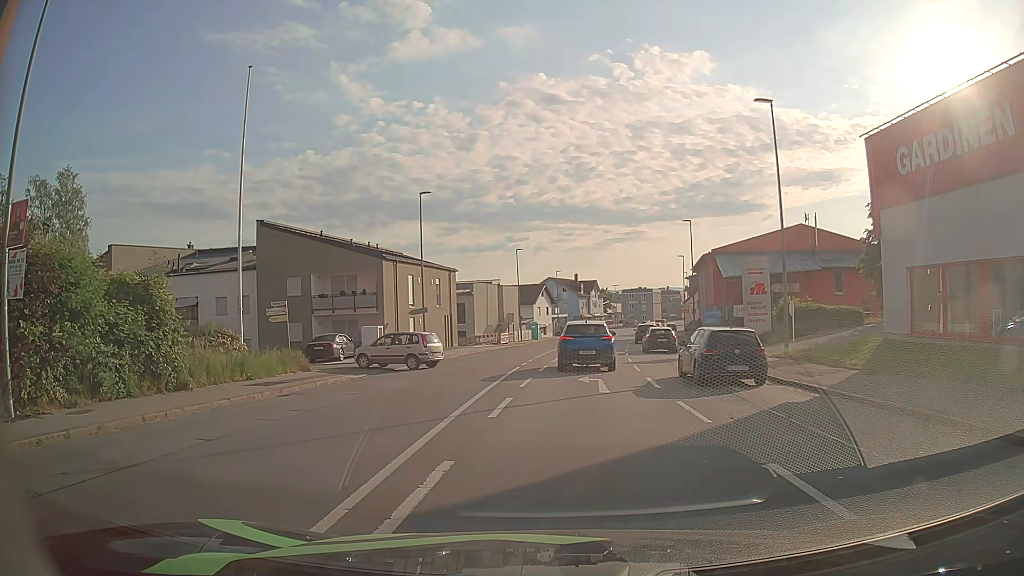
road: tertiary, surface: asphalt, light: Day
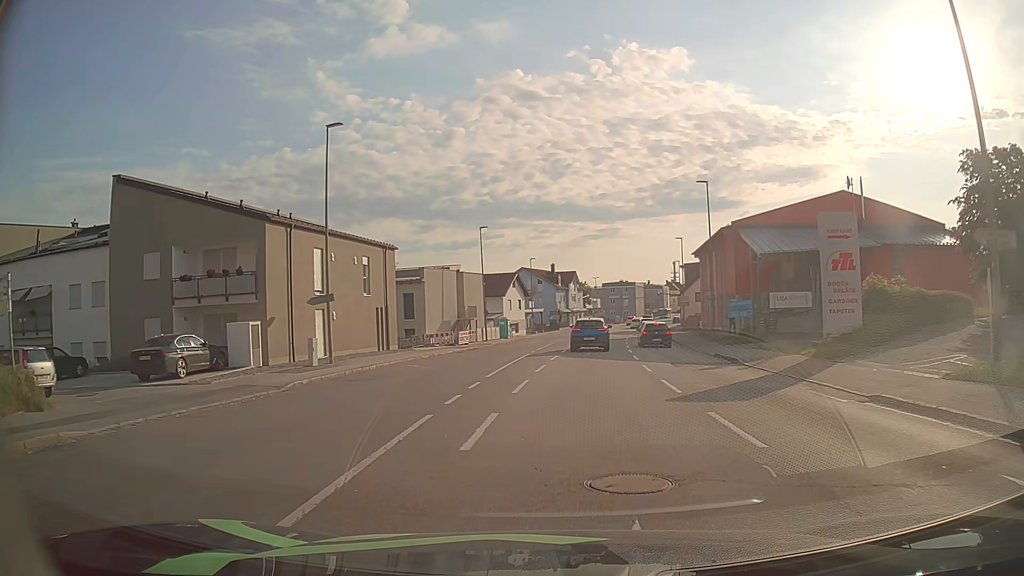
(0.0, +15.0) m; +1°
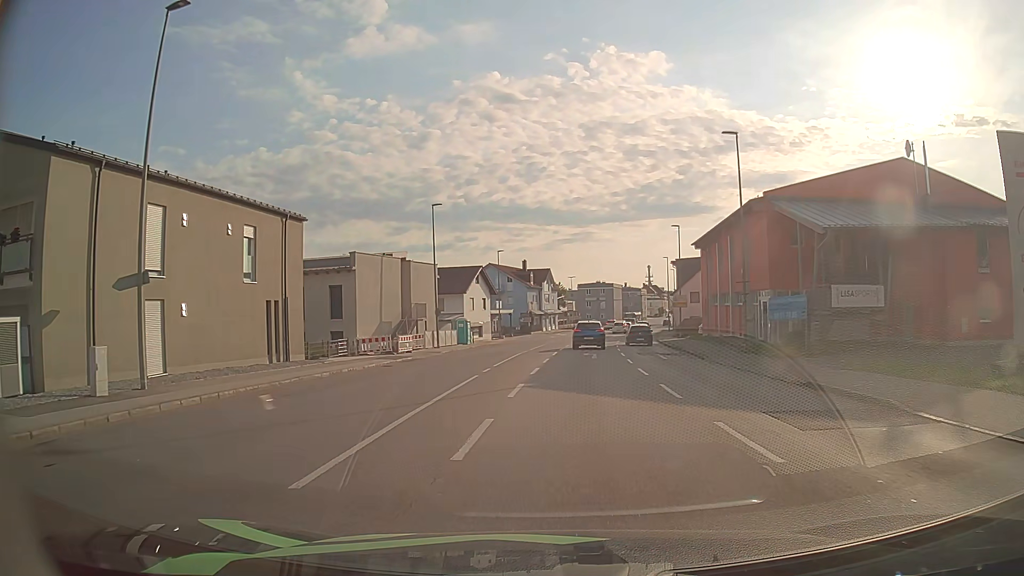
(+0.3, +12.7) m; +2°
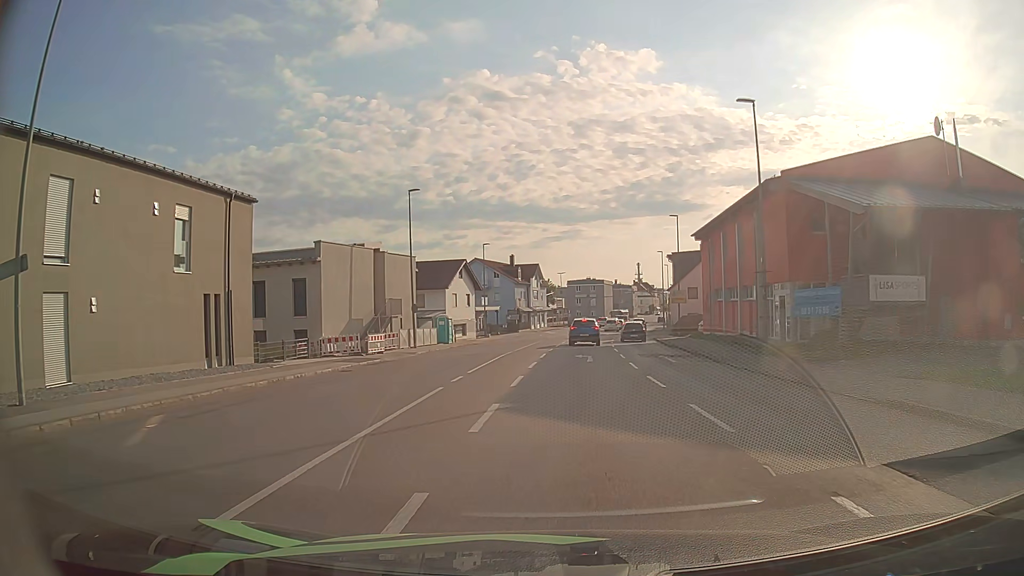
(+0.1, +4.6) m; +1°
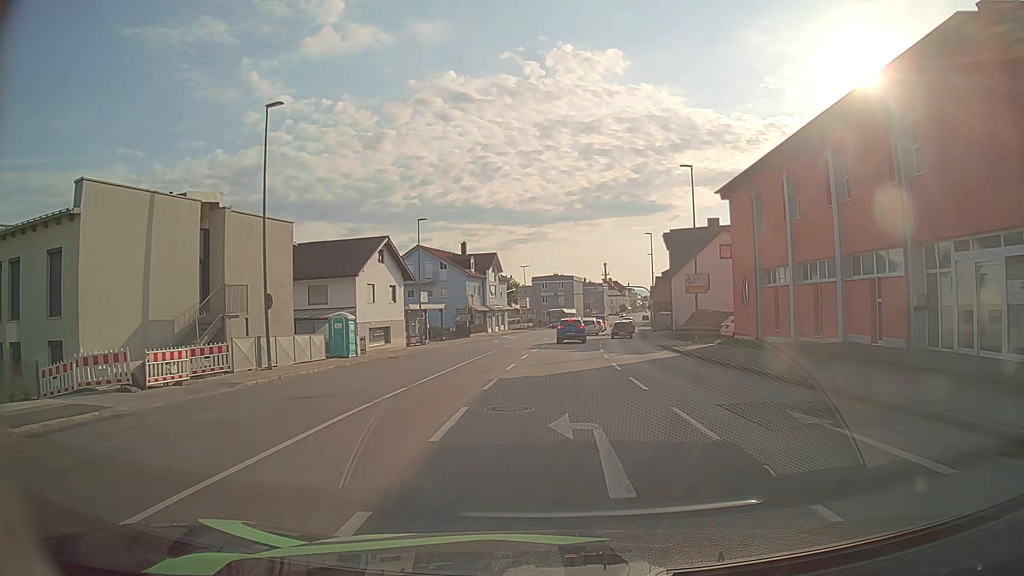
(+0.5, +18.8) m; +3°
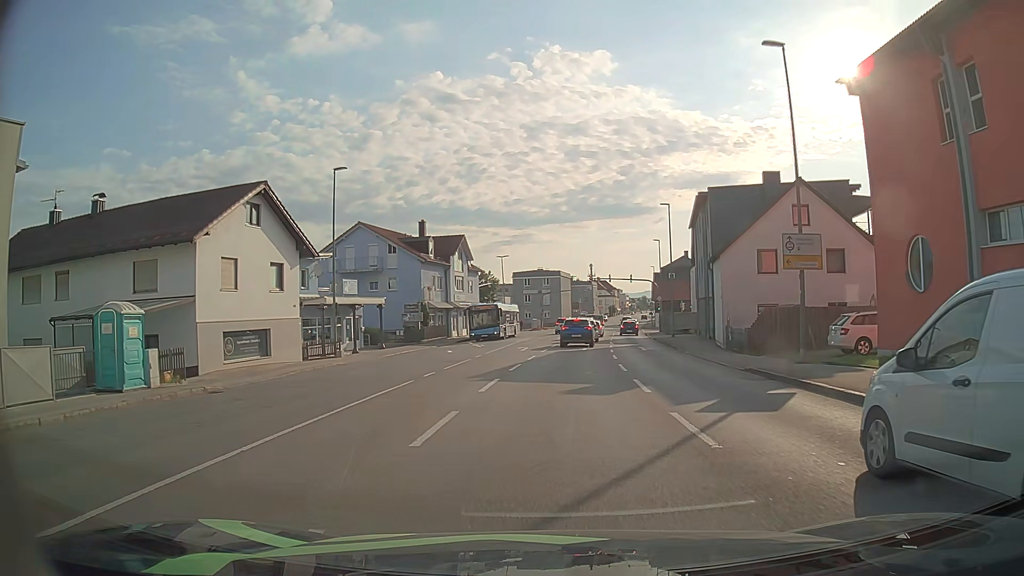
(+0.2, +18.6) m; +2°
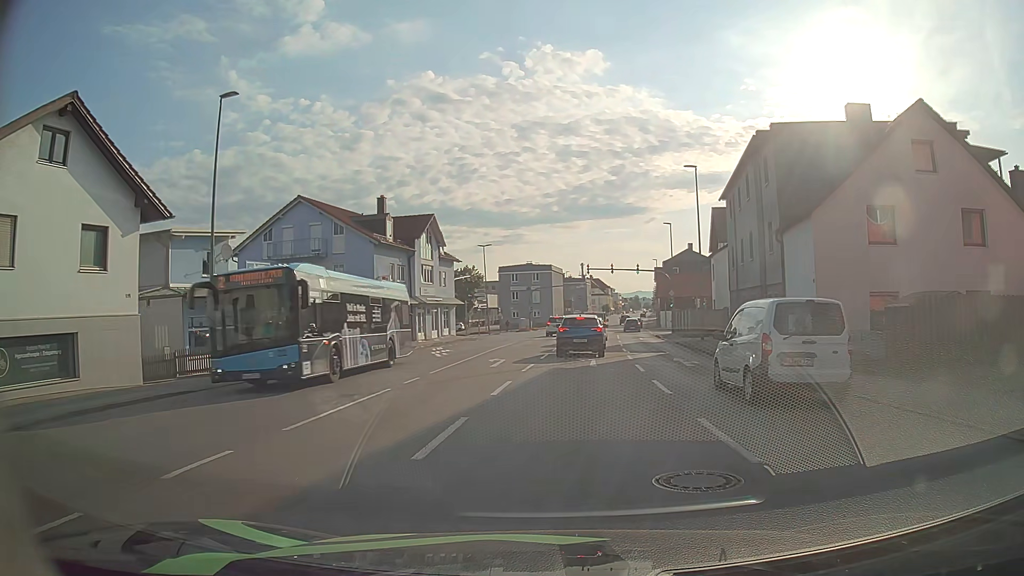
(0.0, +12.8) m; +1°
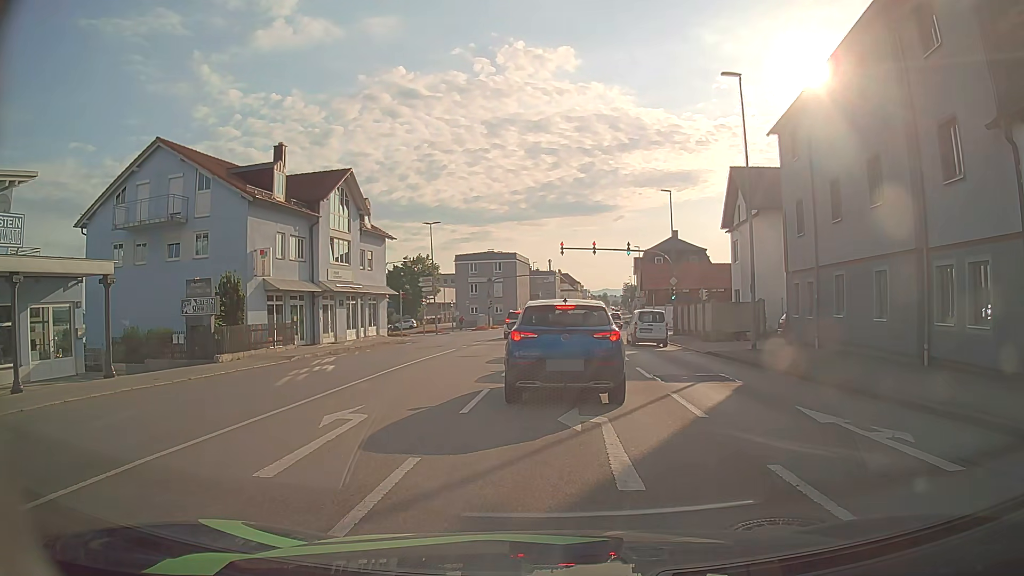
(+0.2, +15.0) m; +2°
